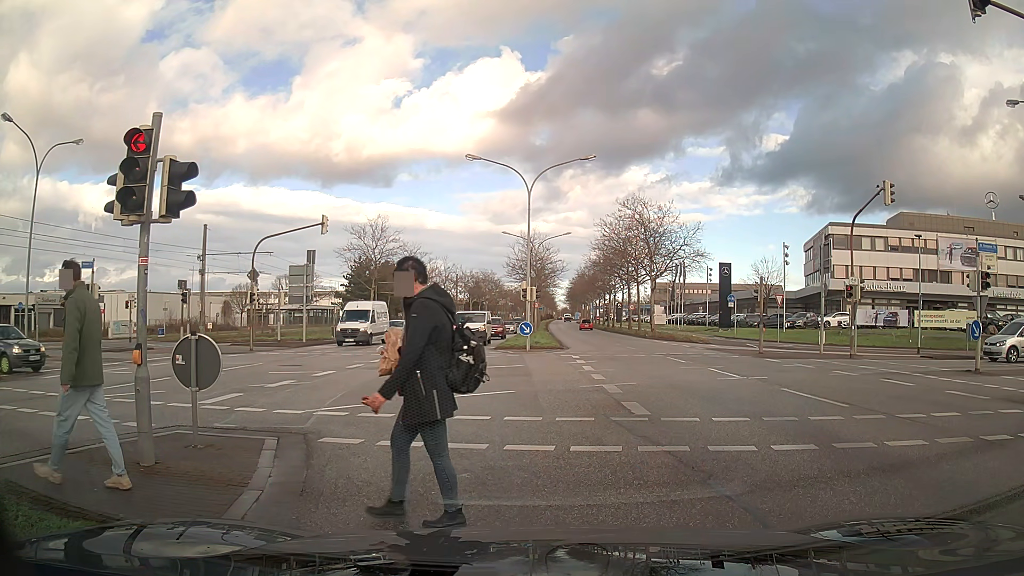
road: primary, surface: asphalt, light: Day
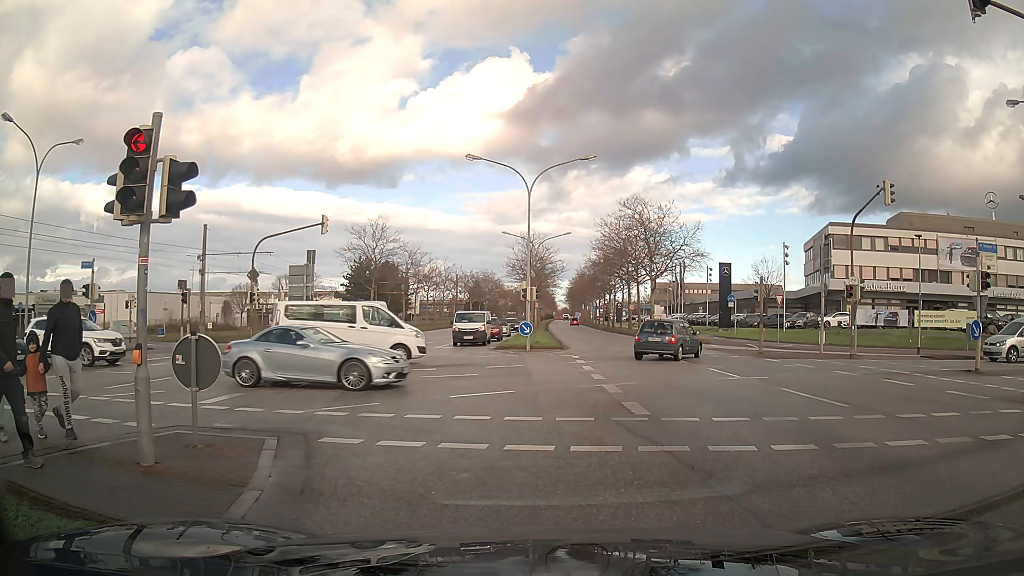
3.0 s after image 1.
(0.0, 0.0) m; 0°
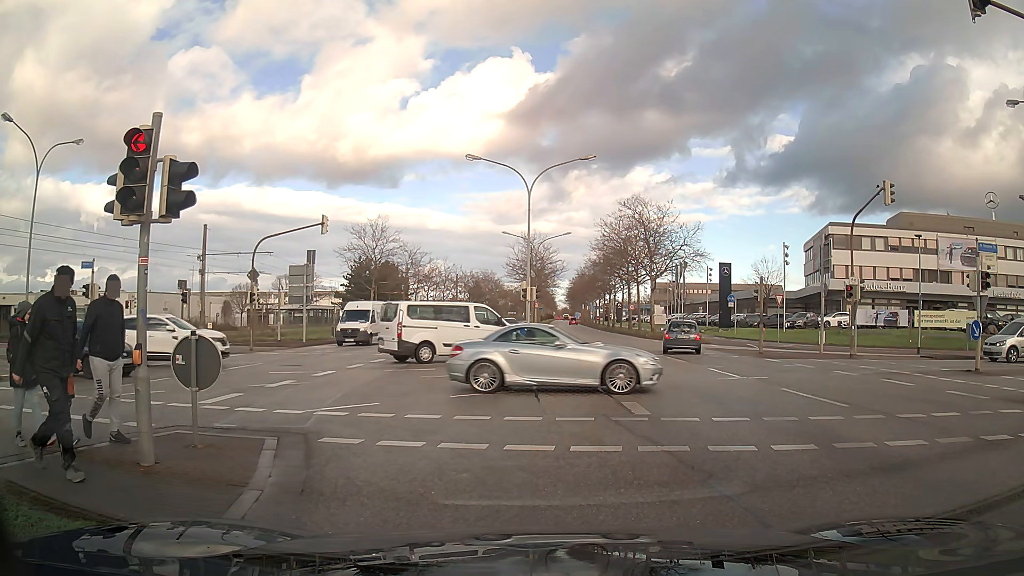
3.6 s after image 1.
(0.0, 0.0) m; 0°
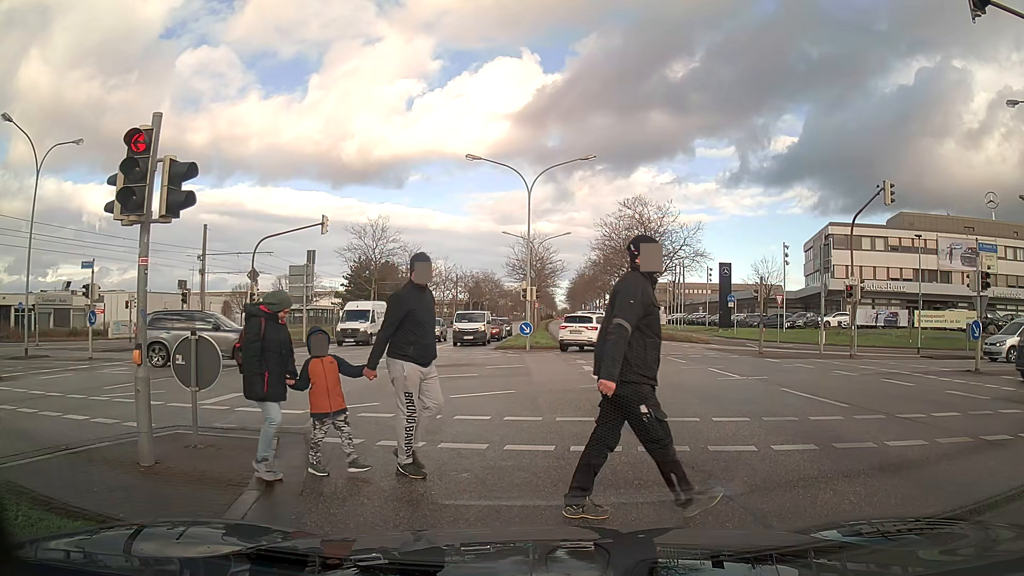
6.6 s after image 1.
(0.0, 0.0) m; 0°
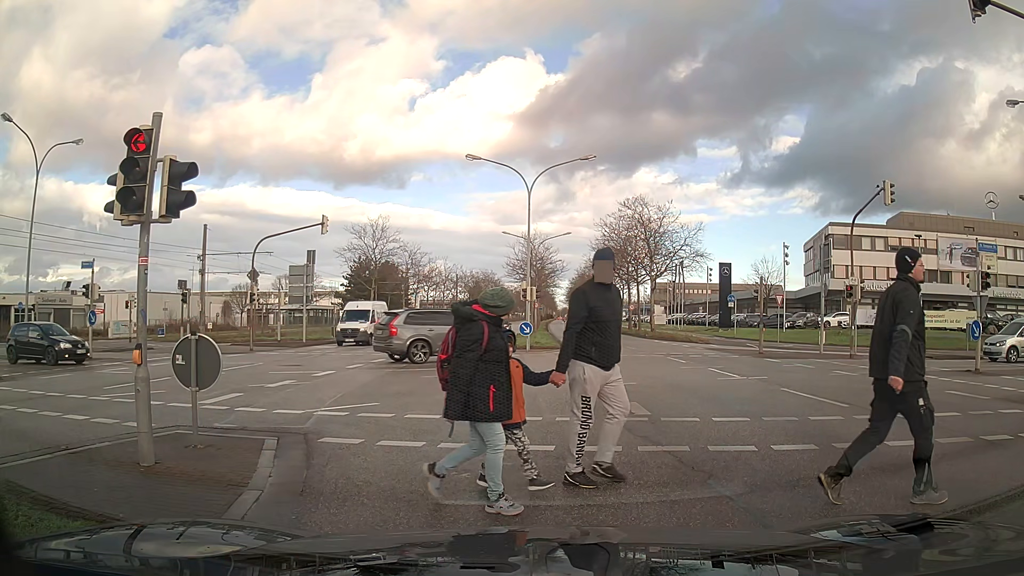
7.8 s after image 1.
(0.0, 0.0) m; 0°
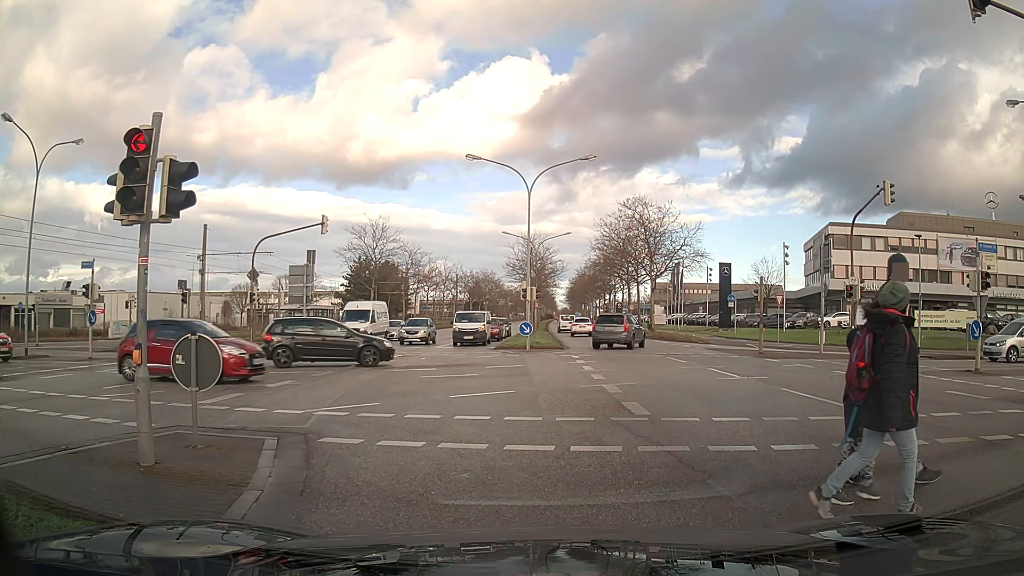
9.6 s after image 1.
(0.0, 0.0) m; 0°
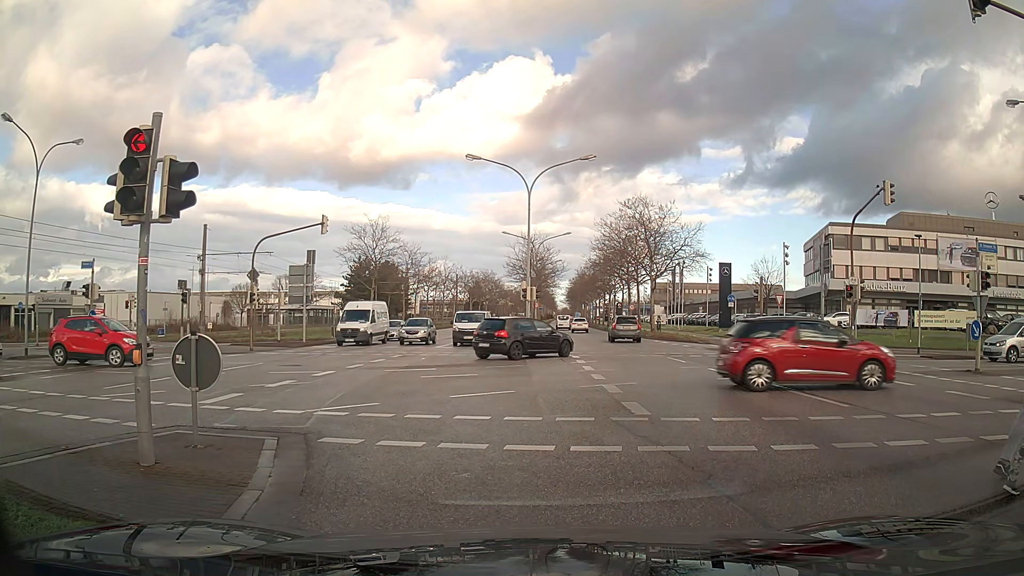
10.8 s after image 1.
(0.0, 0.0) m; 0°
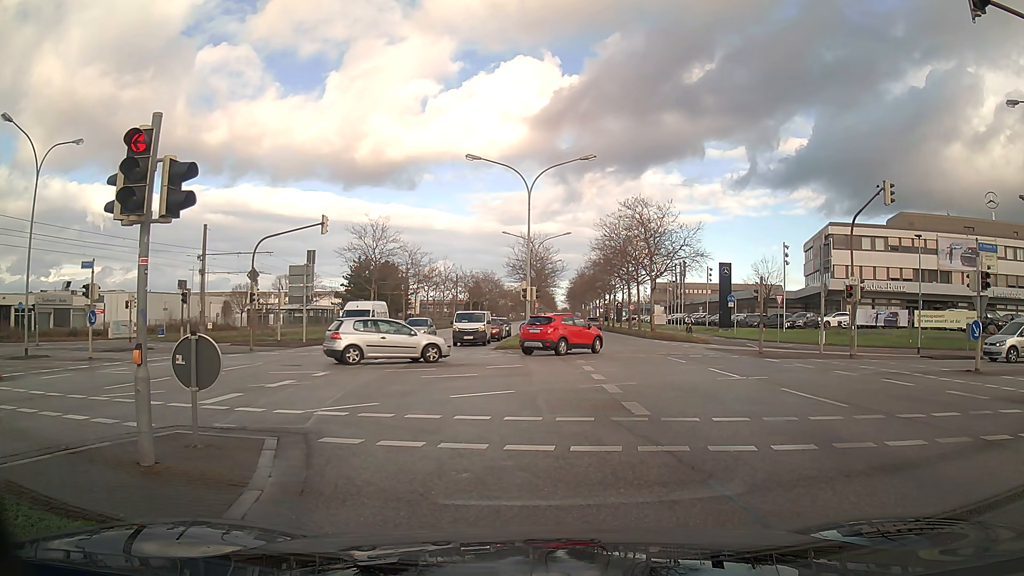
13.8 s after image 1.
(0.0, 0.0) m; 0°
